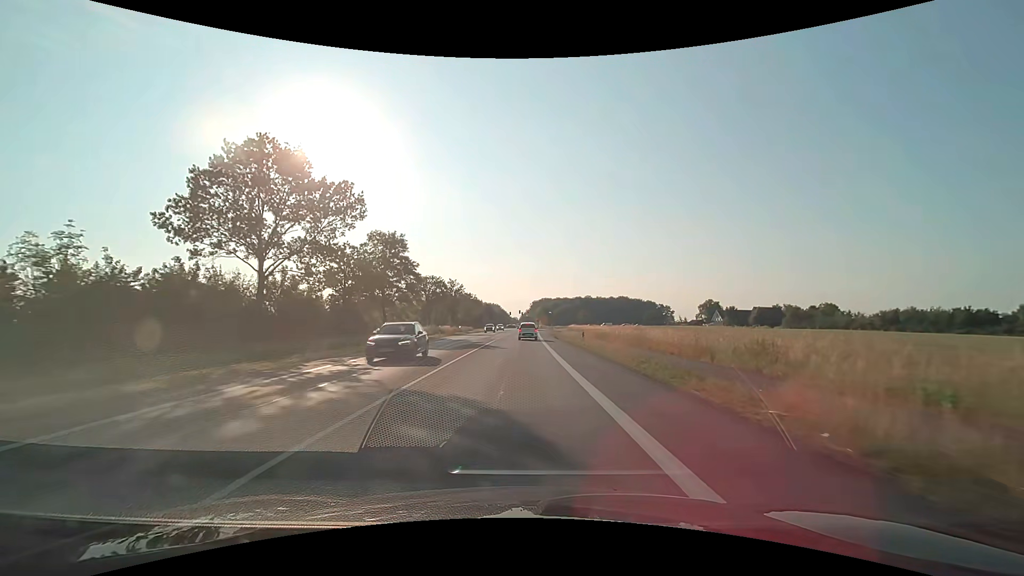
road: primary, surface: asphalt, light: Day
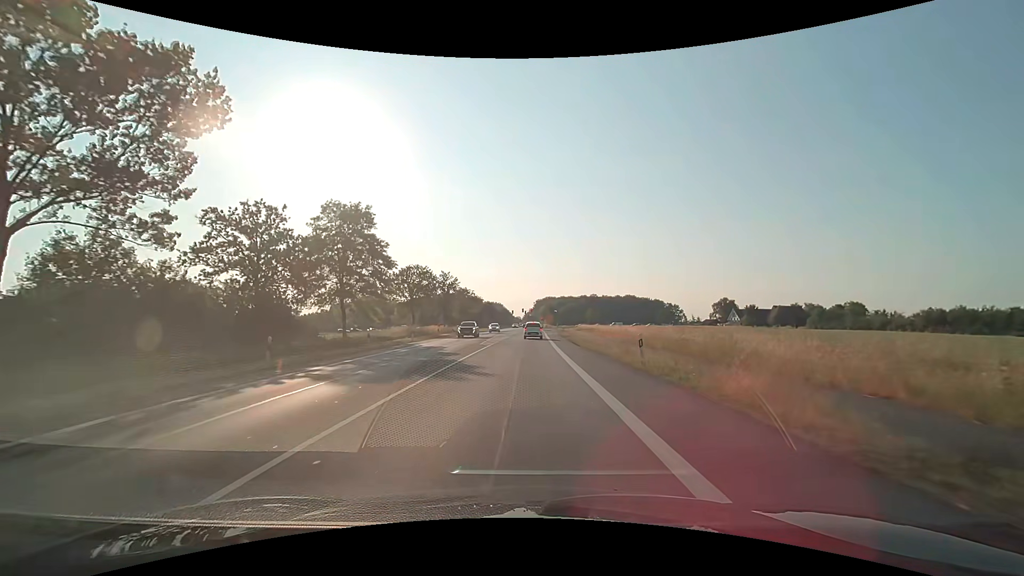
(-0.1, +14.9) m; -1°
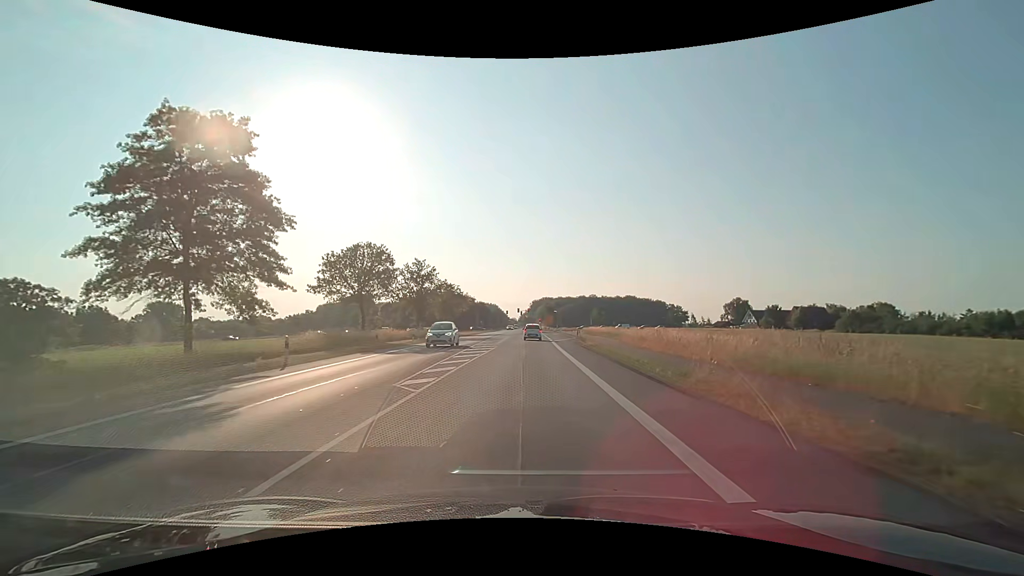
(0.0, +20.8) m; +1°
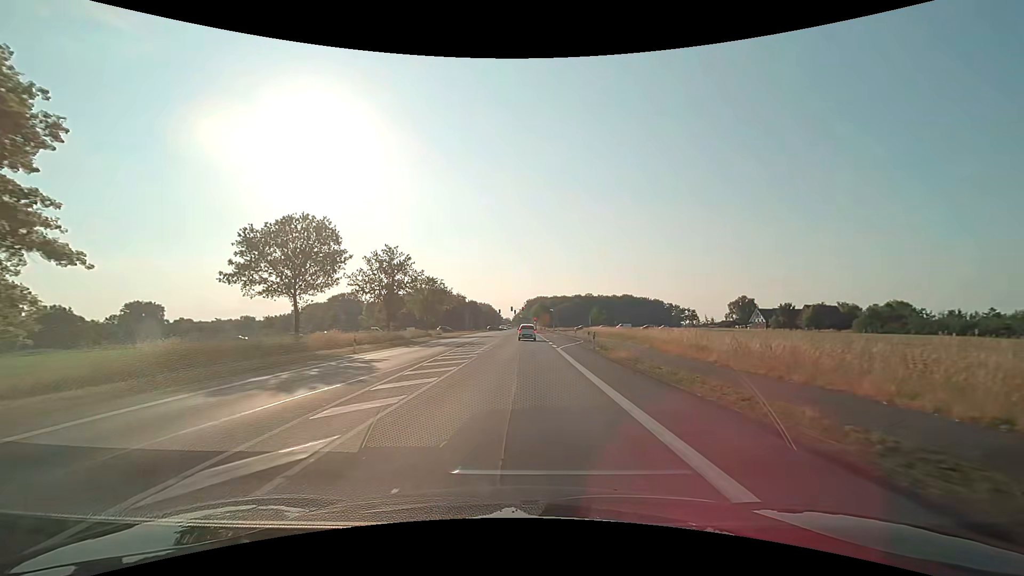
(+0.1, +13.3) m; +1°
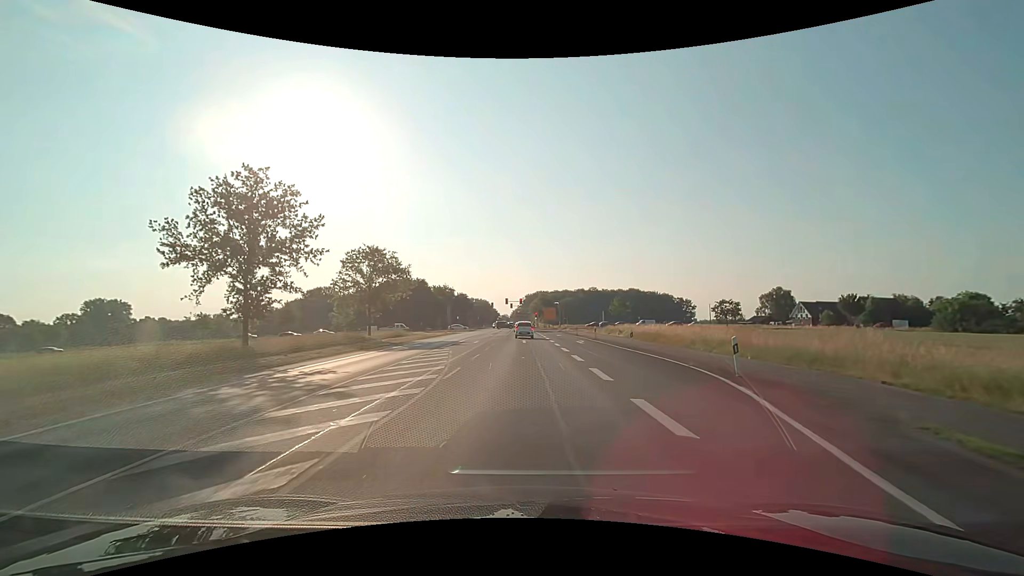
(0.0, +31.8) m; 0°
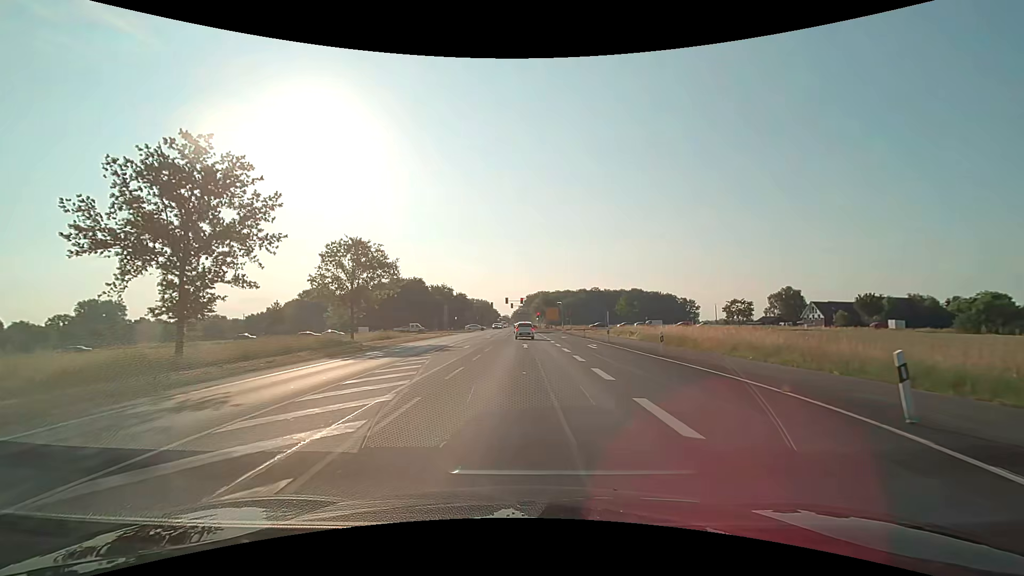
(0.0, +5.9) m; 0°
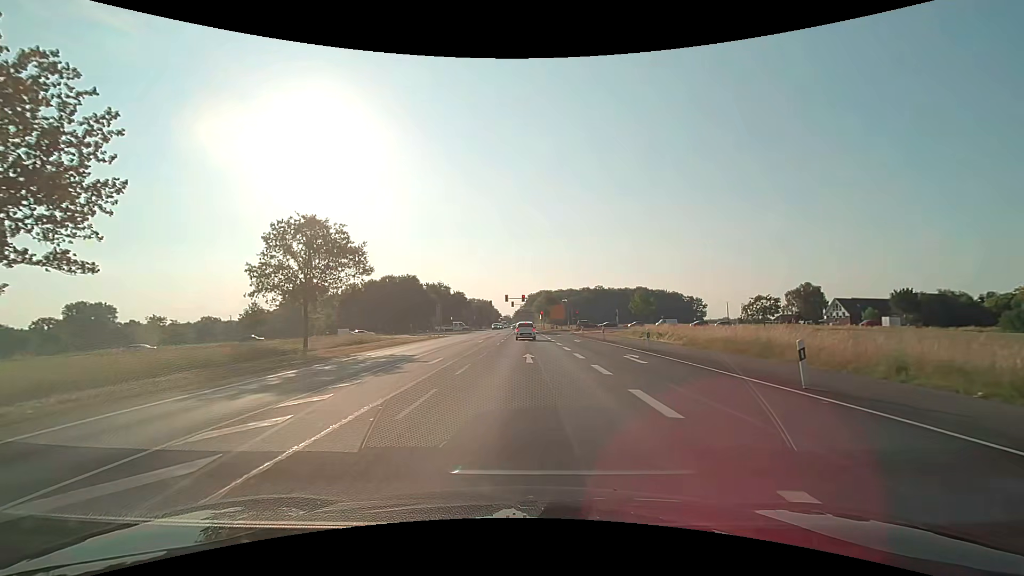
(0.0, +10.9) m; 0°
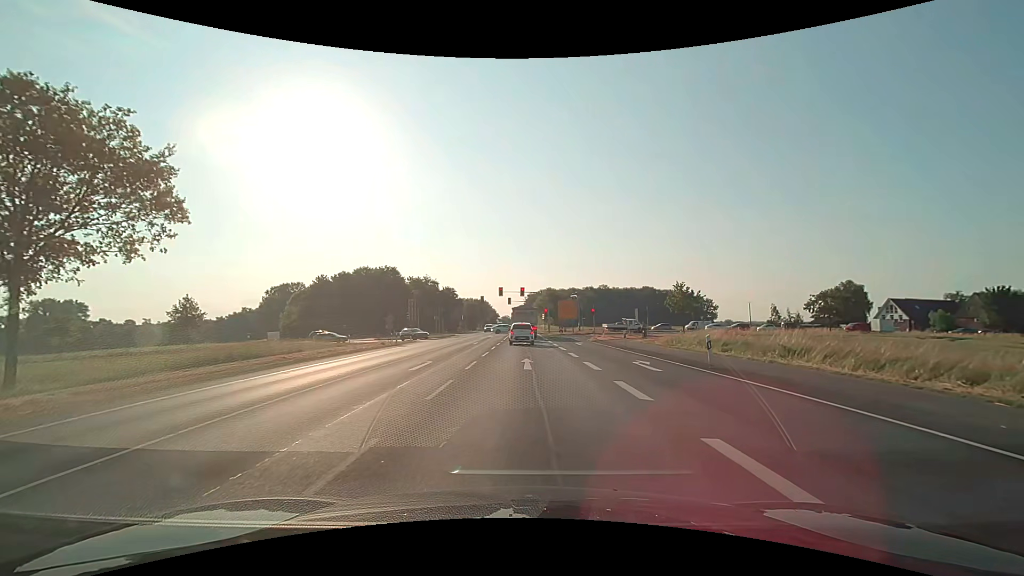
(0.0, +21.9) m; 0°
(0, +10) (0, +20) (0, +30) (0, +40) (0, +50) (0, +60) (0, +70) (0, +80) (0, +90) (0, +100) m
